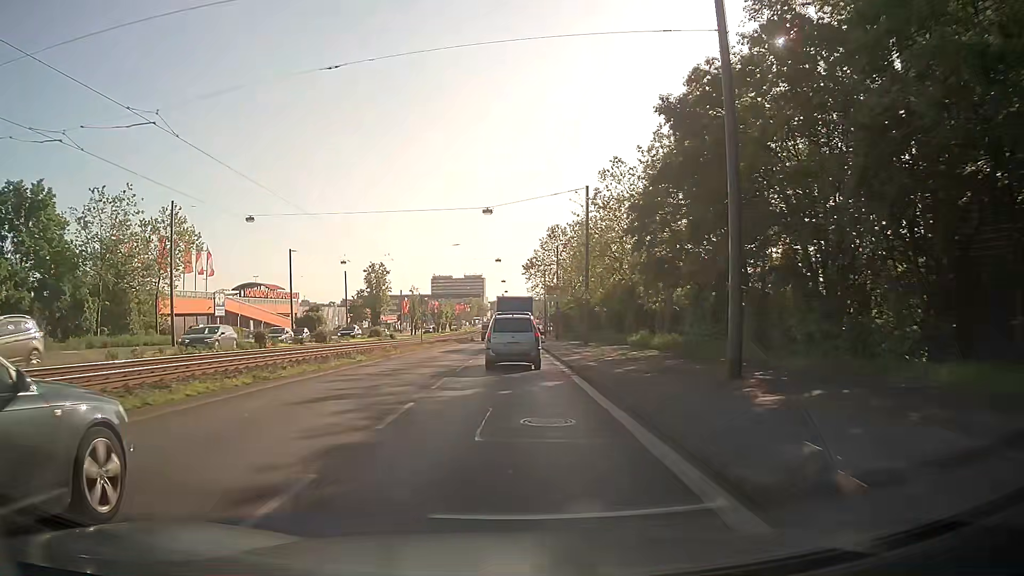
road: primary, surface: asphalt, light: Day
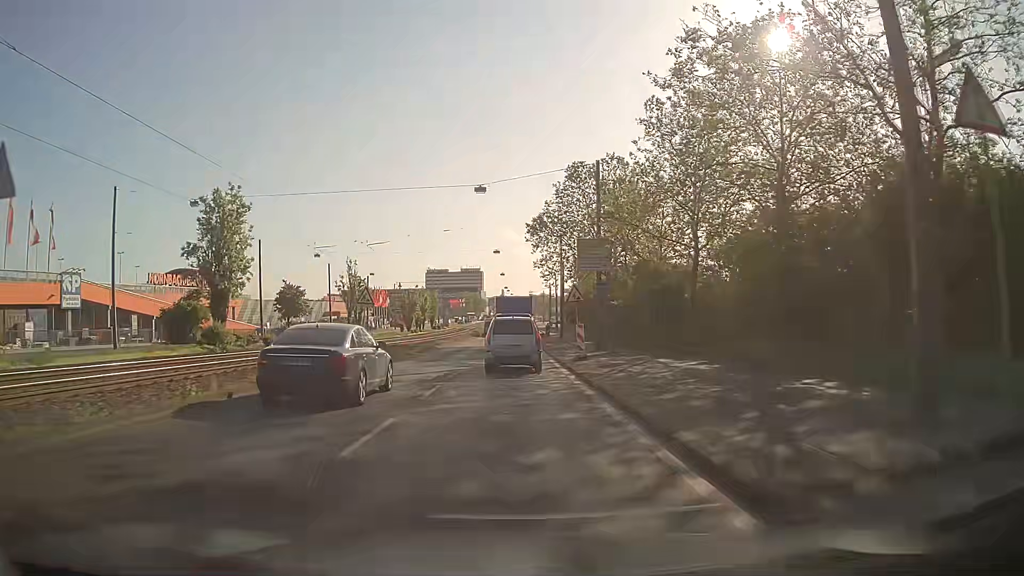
(-0.2, +37.8) m; 0°
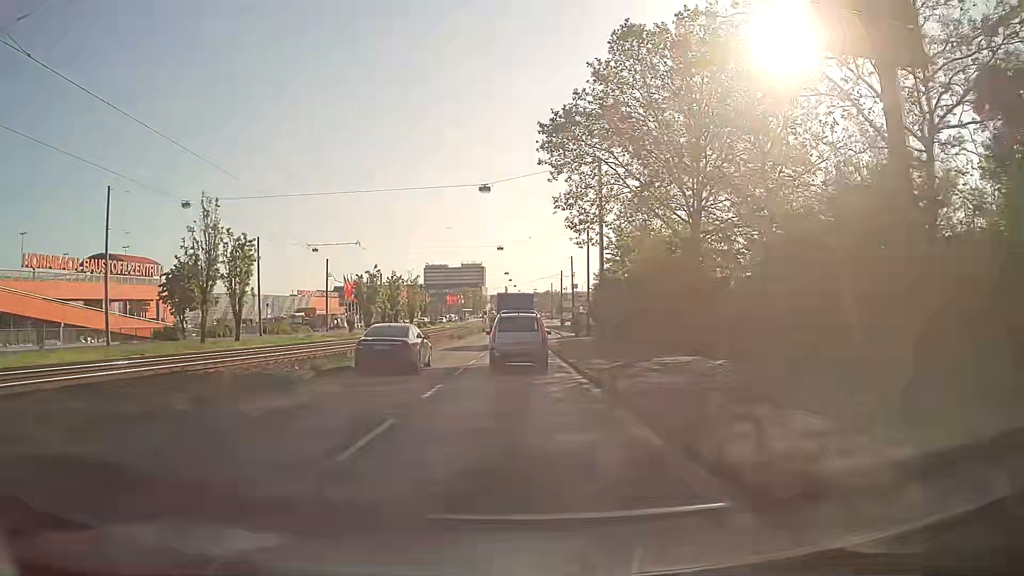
(-0.1, +30.3) m; -1°
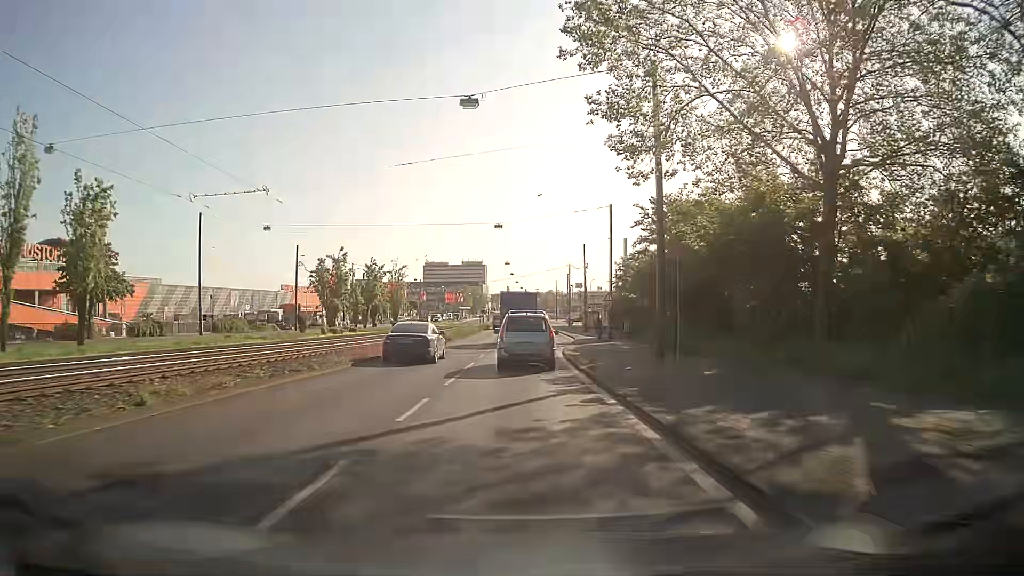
(0.0, +15.0) m; 0°
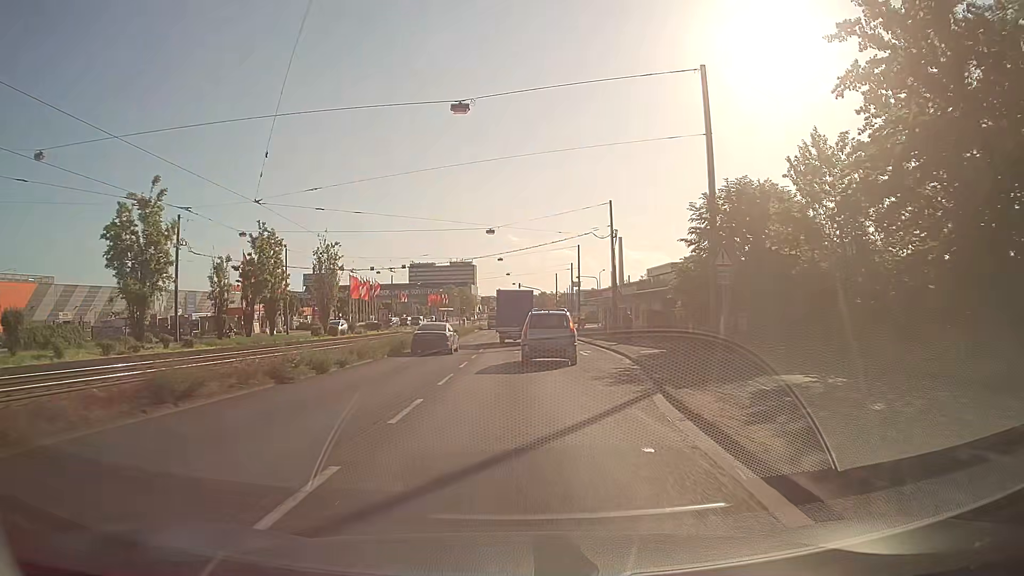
(+0.2, +30.0) m; +1°
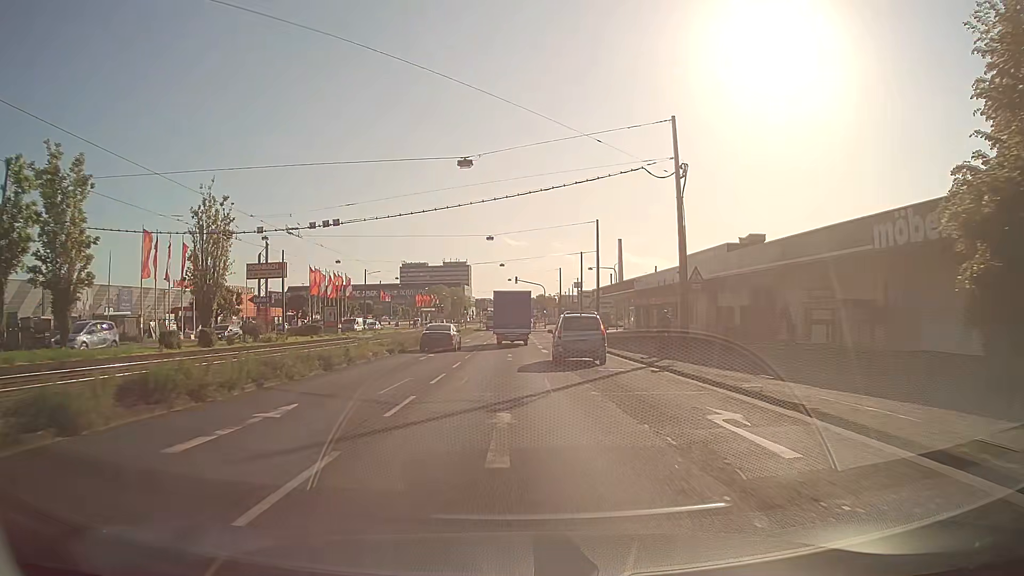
(0.0, +23.0) m; 0°
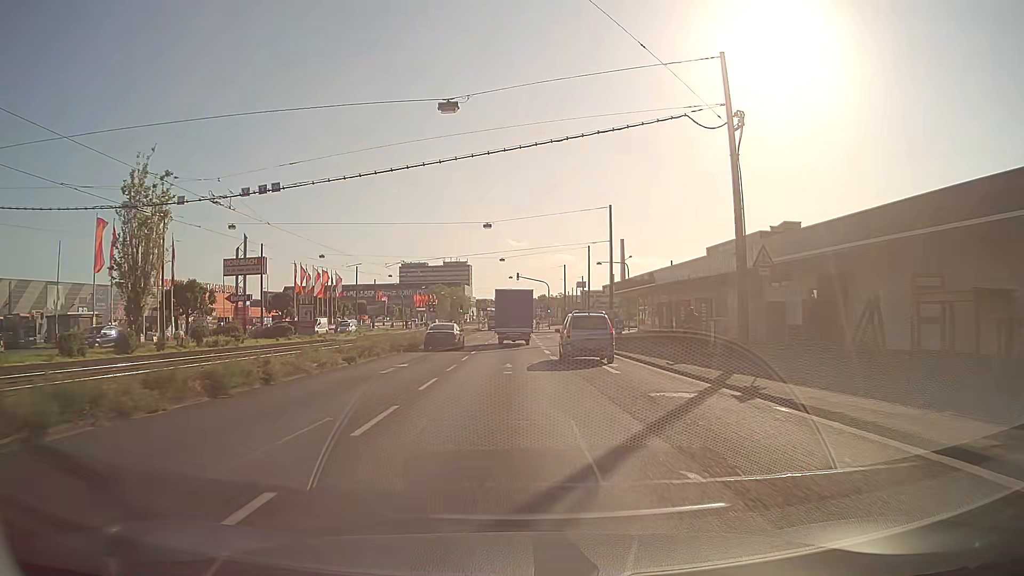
(0.0, +7.9) m; 0°
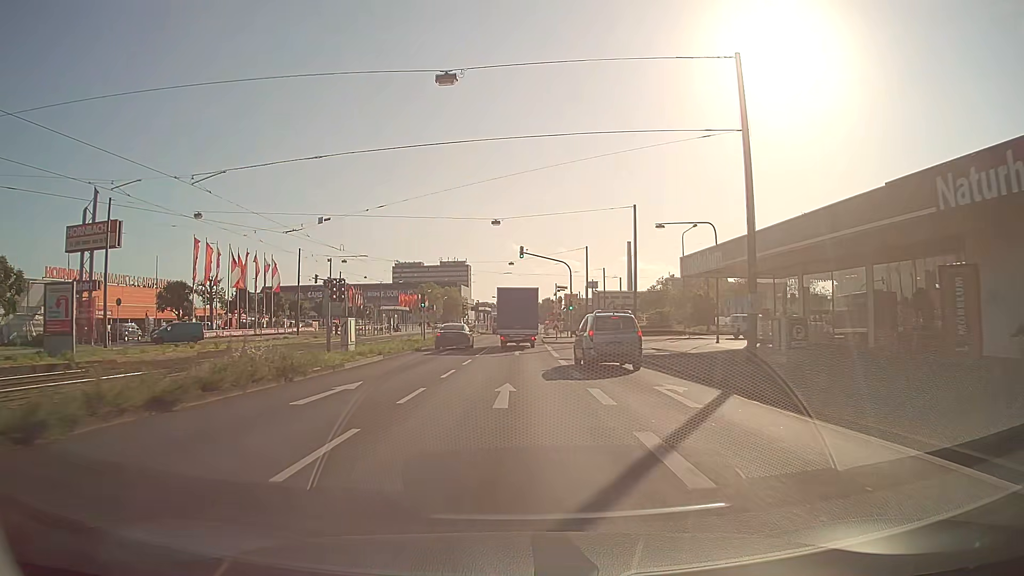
(0.0, +32.6) m; 0°
(0, +10) (0, +20) (0, +30) (0, +40) (0, +50) (+1, +60) (+1, +70) (+1, +80) (+2, +90) (+2, +100) m
